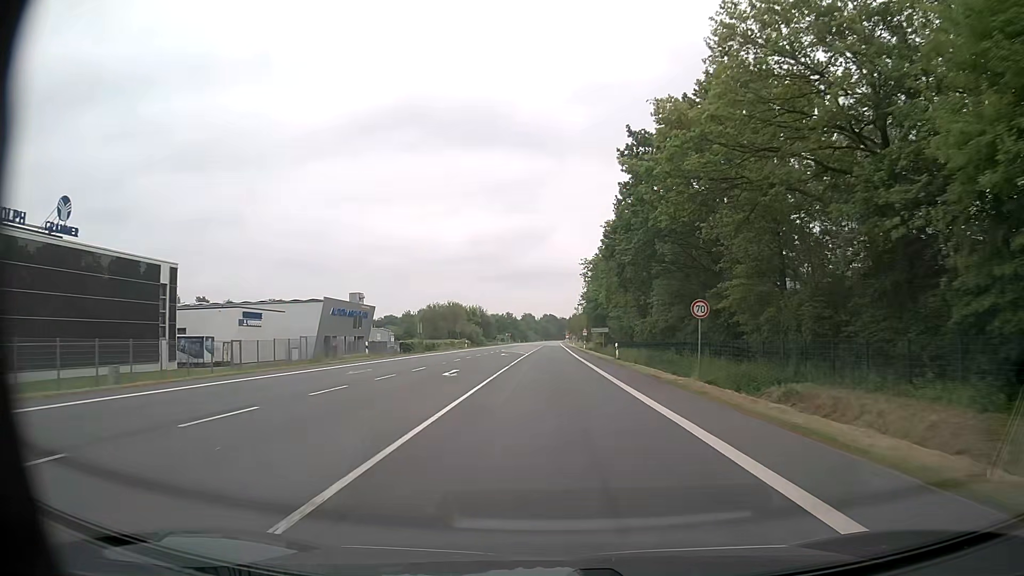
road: primary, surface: asphalt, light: Day
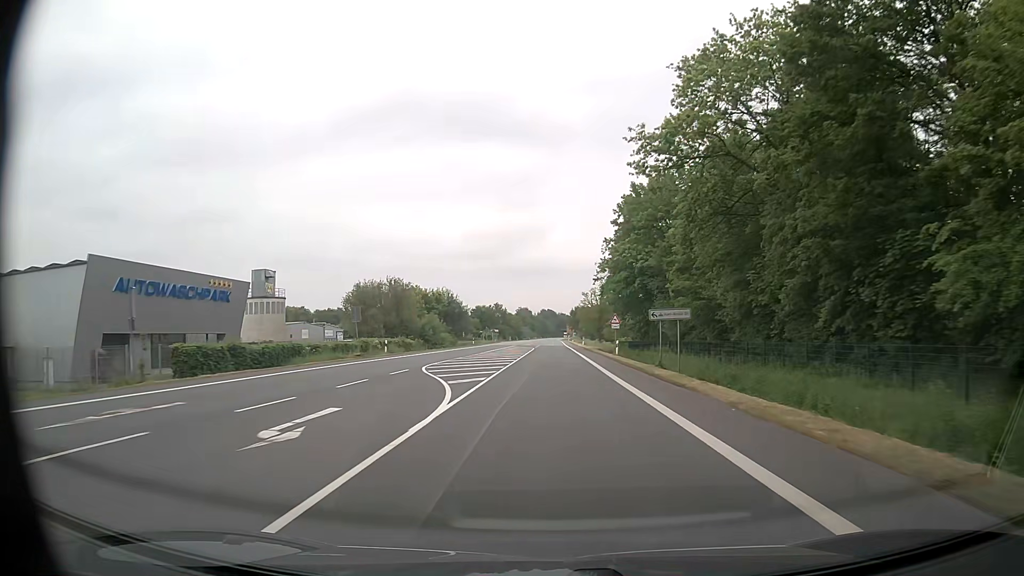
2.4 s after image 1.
(+0.1, +45.9) m; 0°
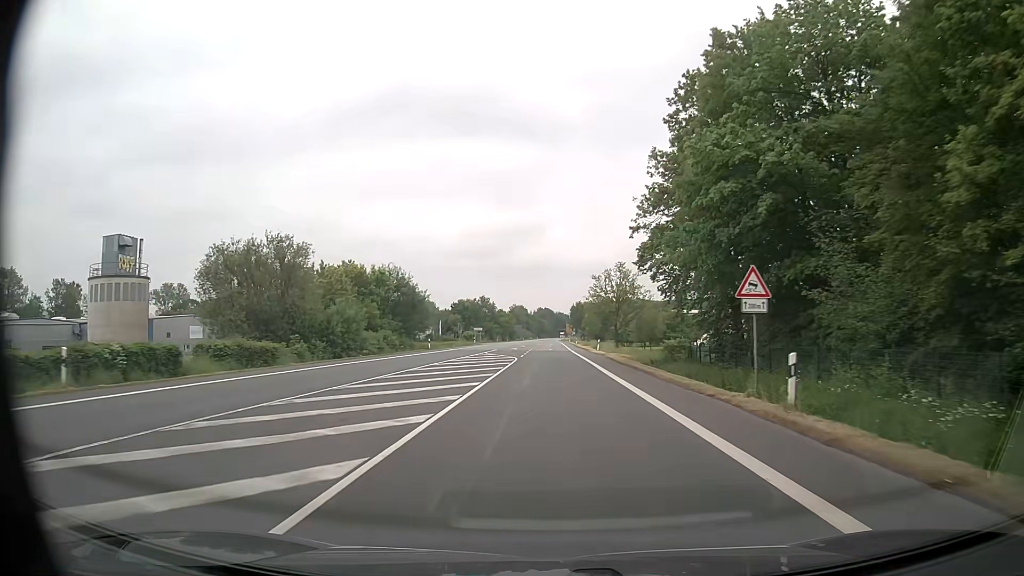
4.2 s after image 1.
(+0.2, +34.5) m; 0°
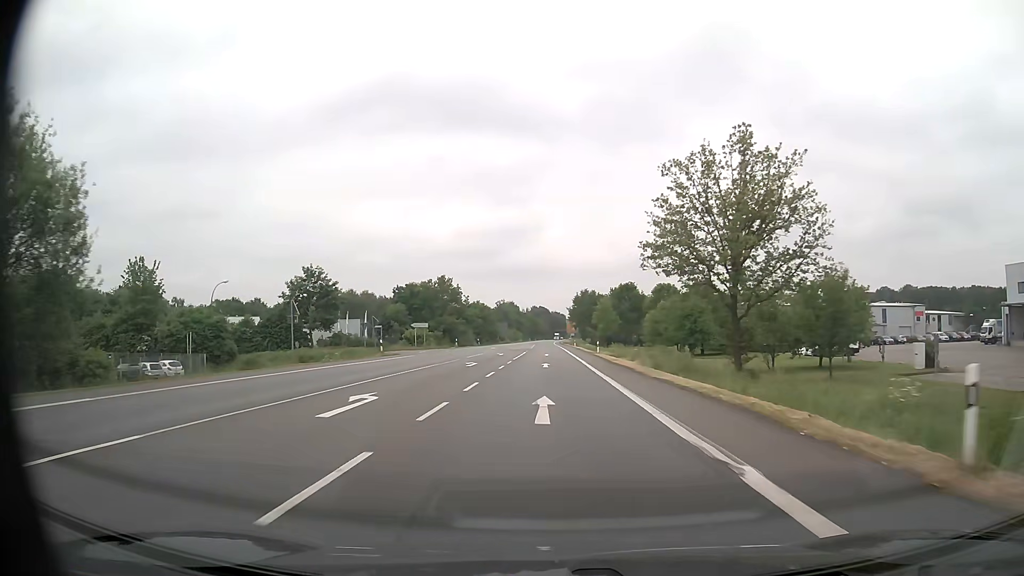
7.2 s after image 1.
(+0.5, +57.4) m; +1°
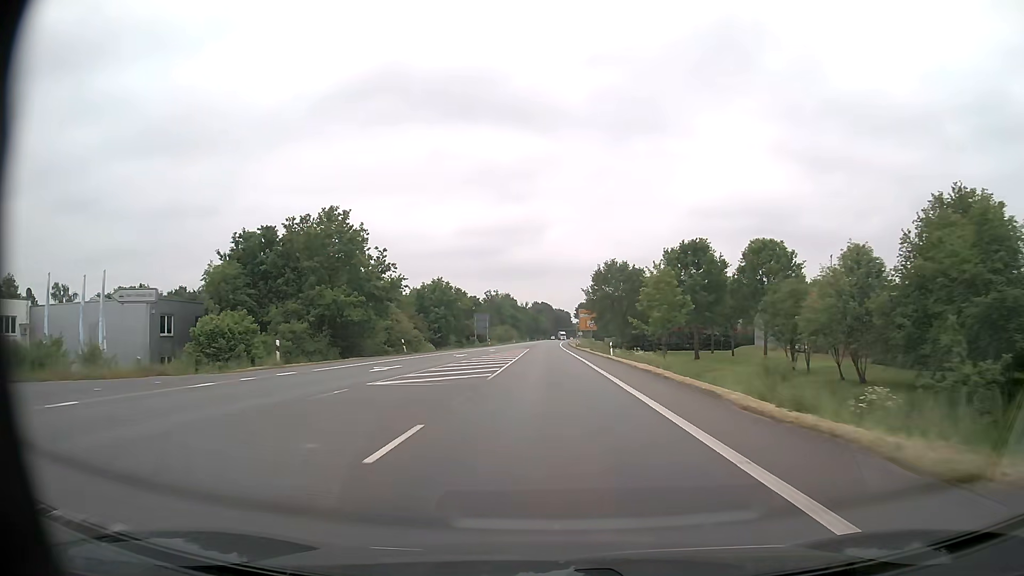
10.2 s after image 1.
(-0.2, +57.6) m; 0°
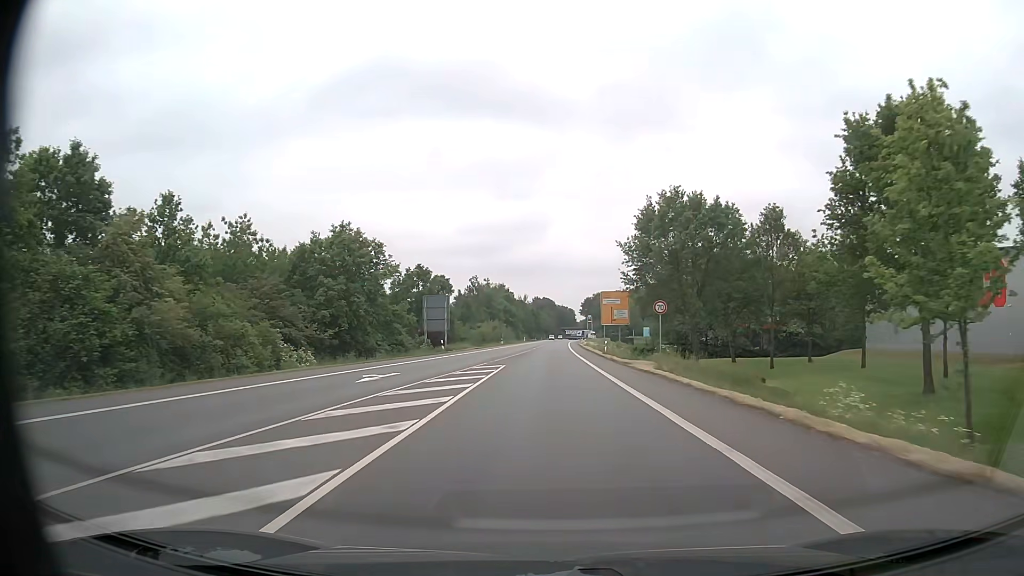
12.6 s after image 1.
(0.0, +45.9) m; 0°
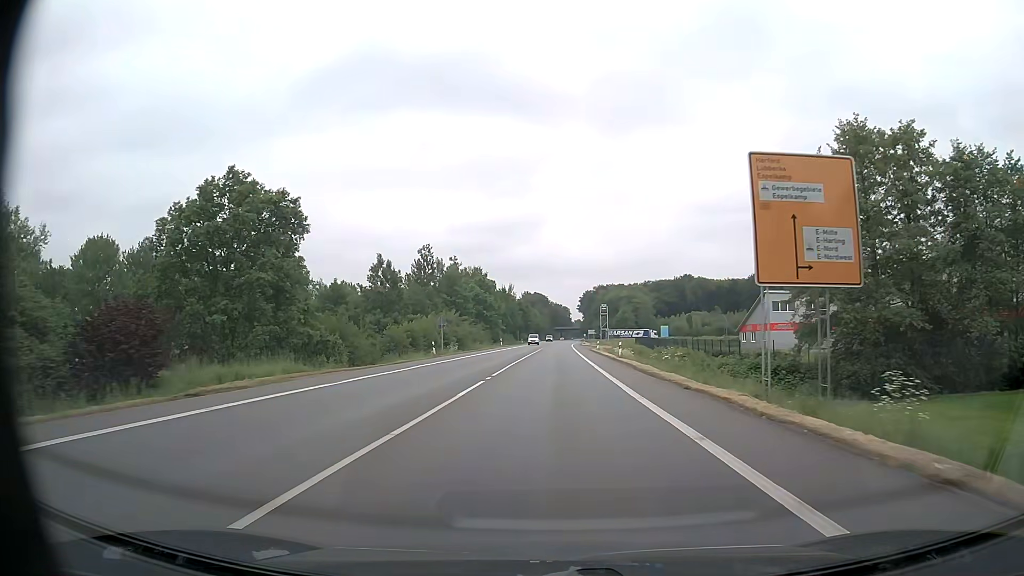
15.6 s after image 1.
(0.0, +57.4) m; 0°
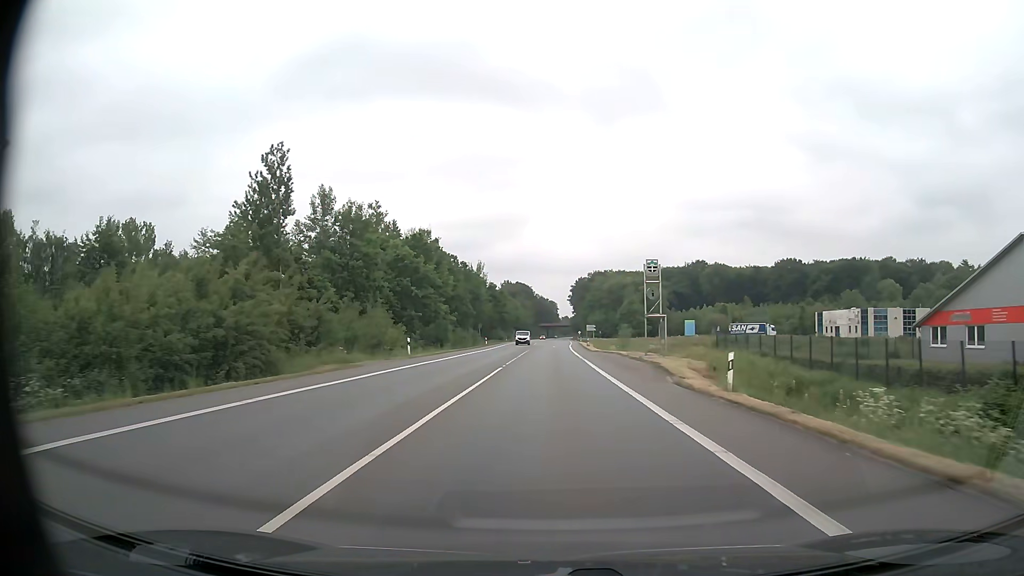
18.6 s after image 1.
(+0.5, +57.4) m; +1°
(0, +10) (0, +20) (0, +30) (0, +40) (0, +50) (+1, +60) (+1, +70) (+1, +80) (+1, +90) (+2, +100) m
